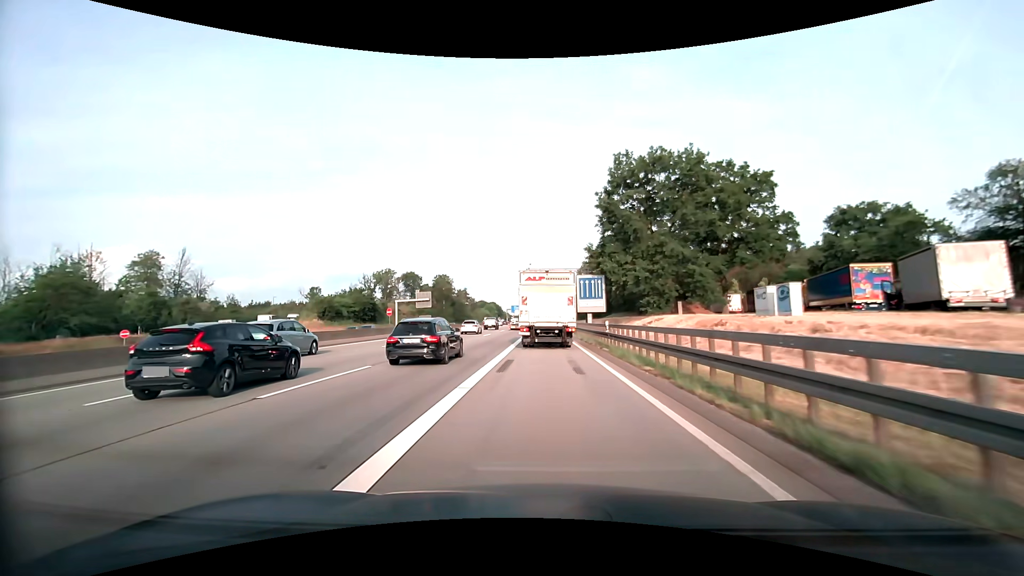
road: motorway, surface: asphalt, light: Day
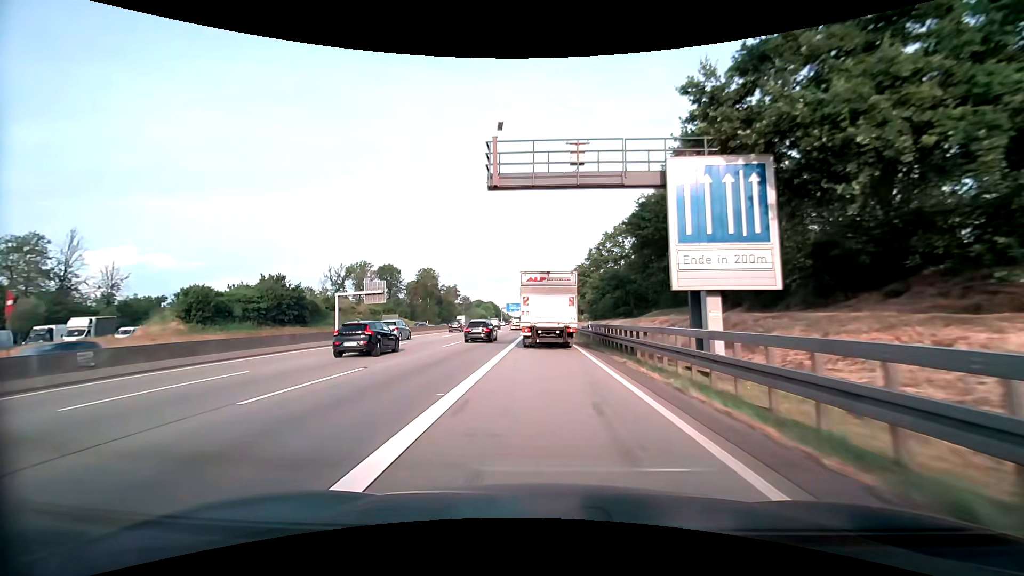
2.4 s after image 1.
(0.0, +36.6) m; 0°
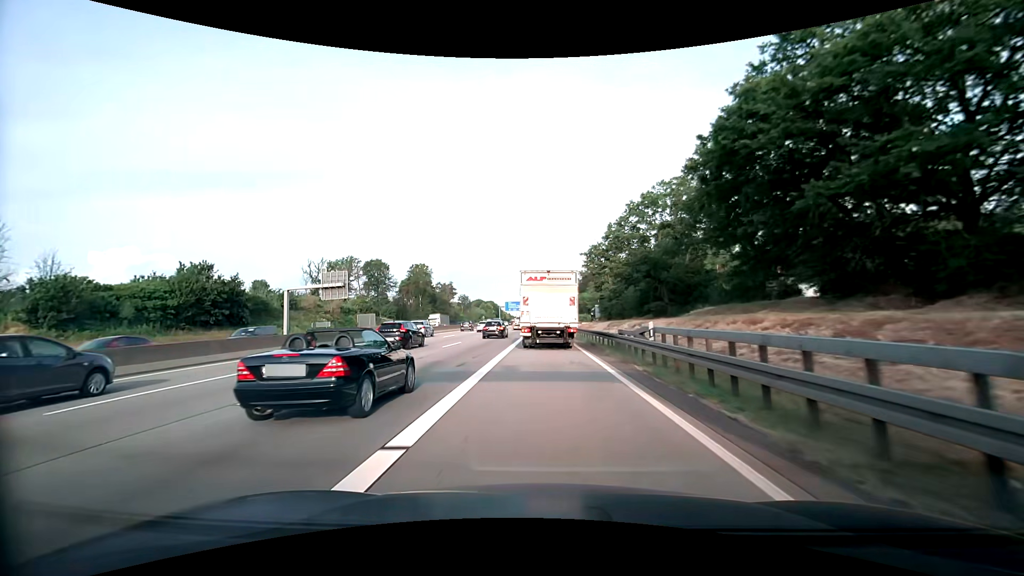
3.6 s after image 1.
(-0.1, +18.5) m; 0°
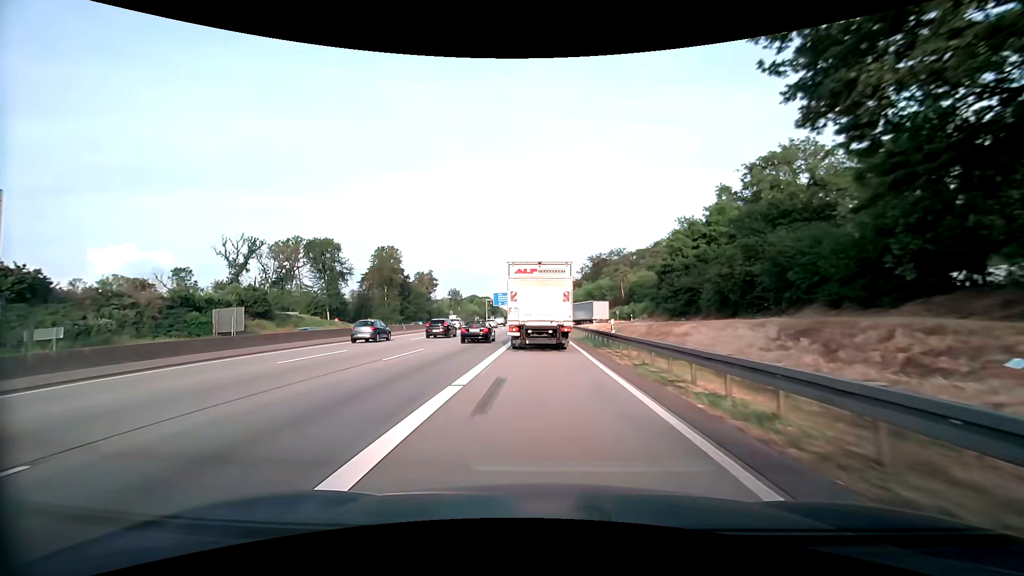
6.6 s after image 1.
(0.0, +45.8) m; 0°
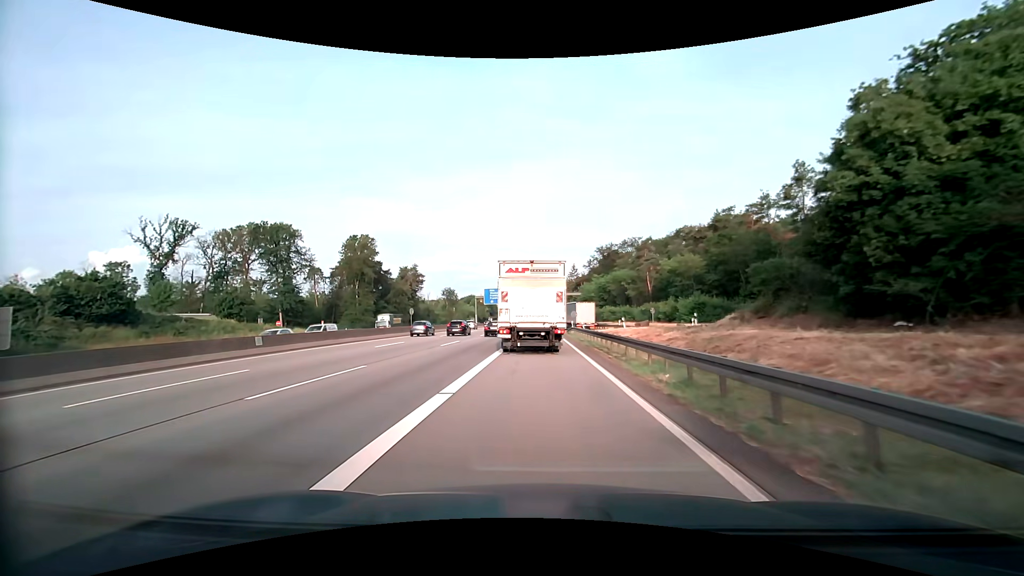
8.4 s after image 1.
(-0.1, +25.9) m; 0°
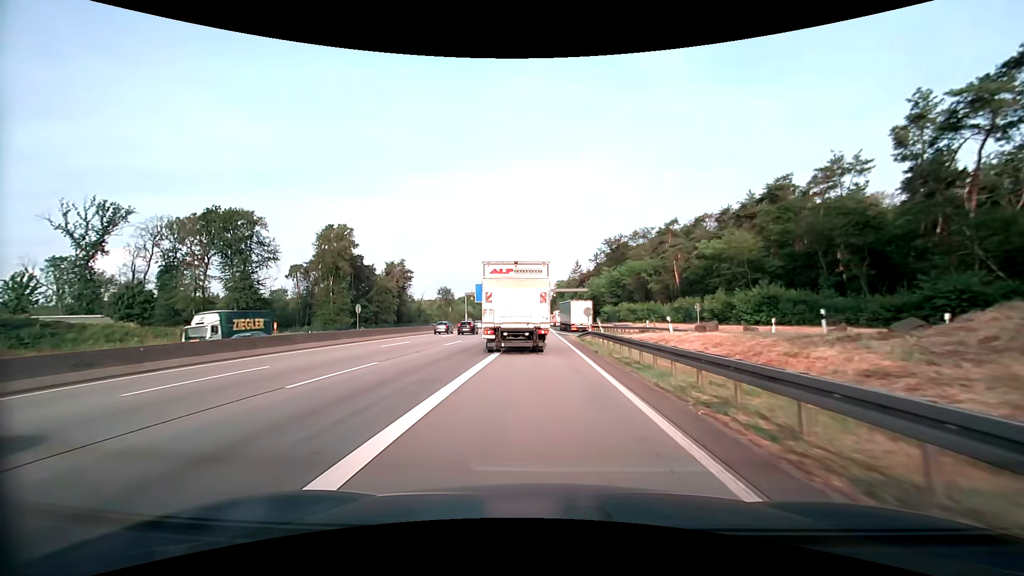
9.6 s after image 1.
(0.0, +16.8) m; 0°
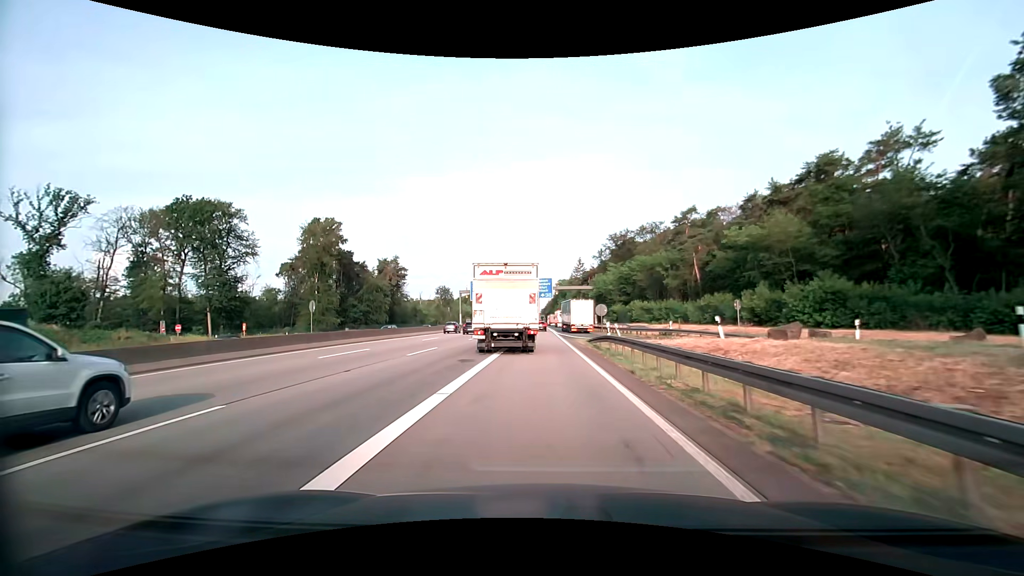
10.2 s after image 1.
(0.0, +8.3) m; 0°
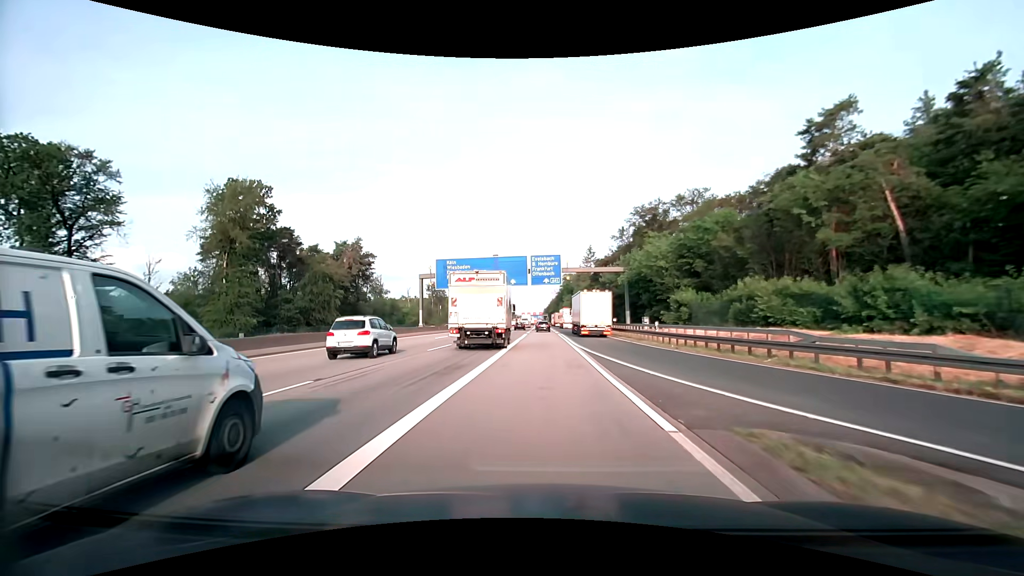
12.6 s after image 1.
(-0.1, +32.5) m; 0°
(0, +10) (0, +20) (0, +30) (0, +40) (0, +50) (0, +60) (0, +70) (0, +80) (0, +90) (0, +100) m
